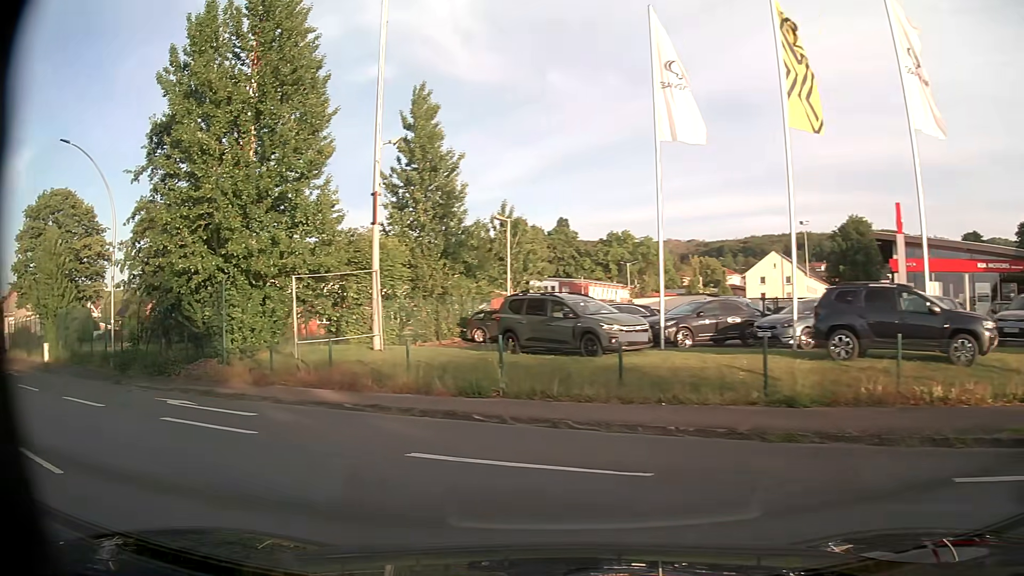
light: Day
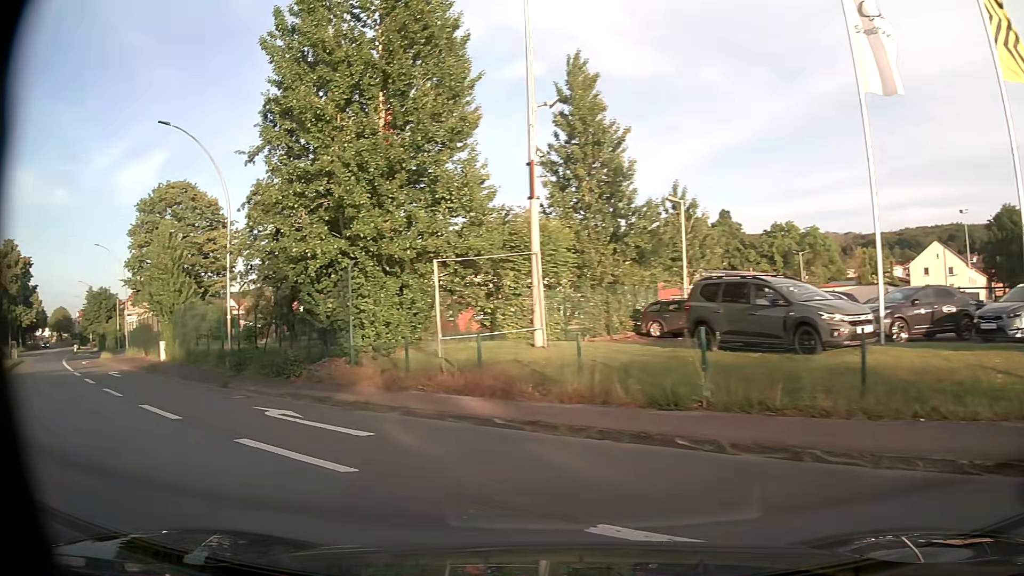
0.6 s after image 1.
(-0.5, +3.5) m; -14°
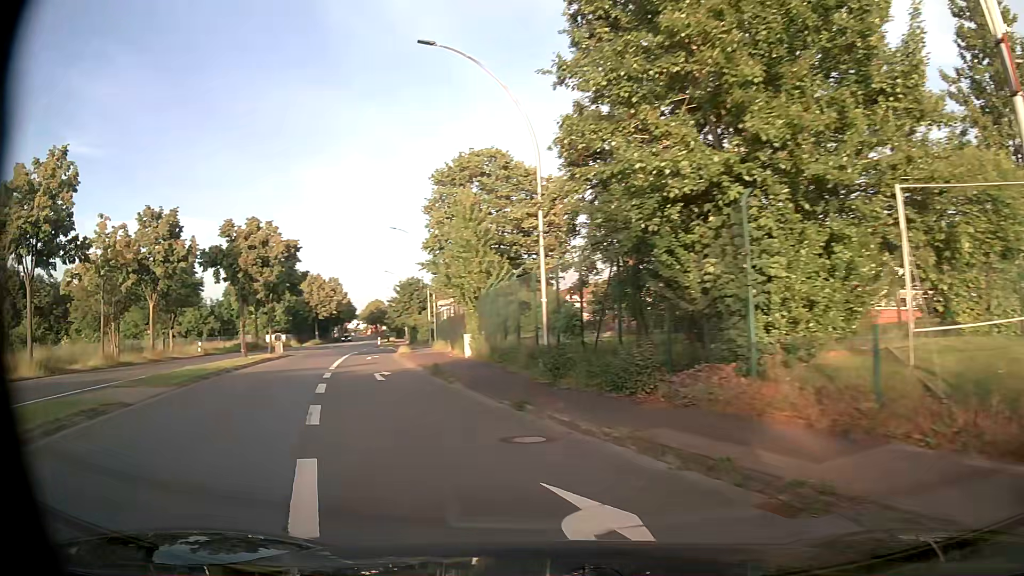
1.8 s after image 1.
(-2.3, +8.1) m; -29°
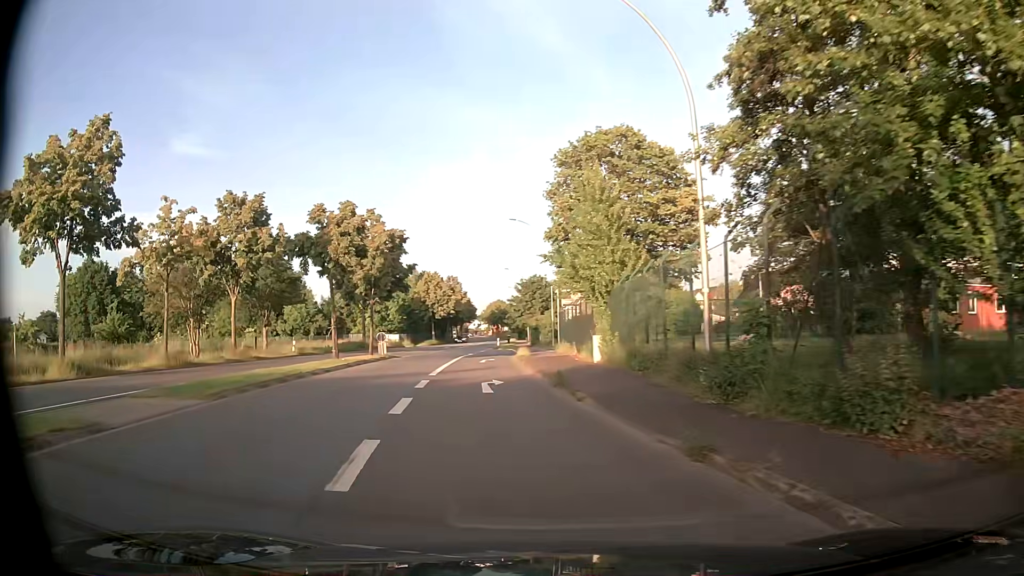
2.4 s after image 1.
(-0.6, +4.9) m; -11°
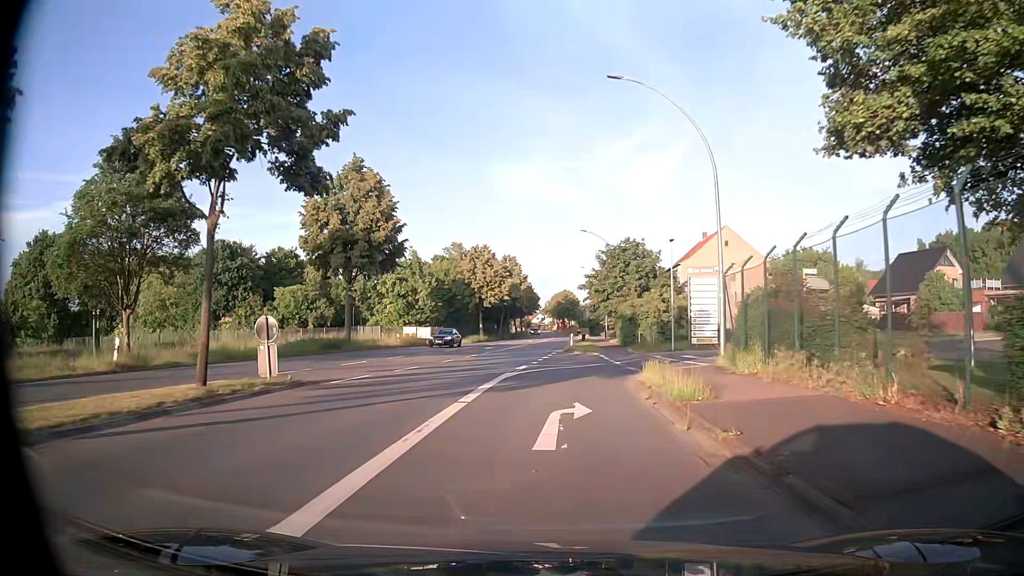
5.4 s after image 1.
(-2.7, +28.6) m; -6°
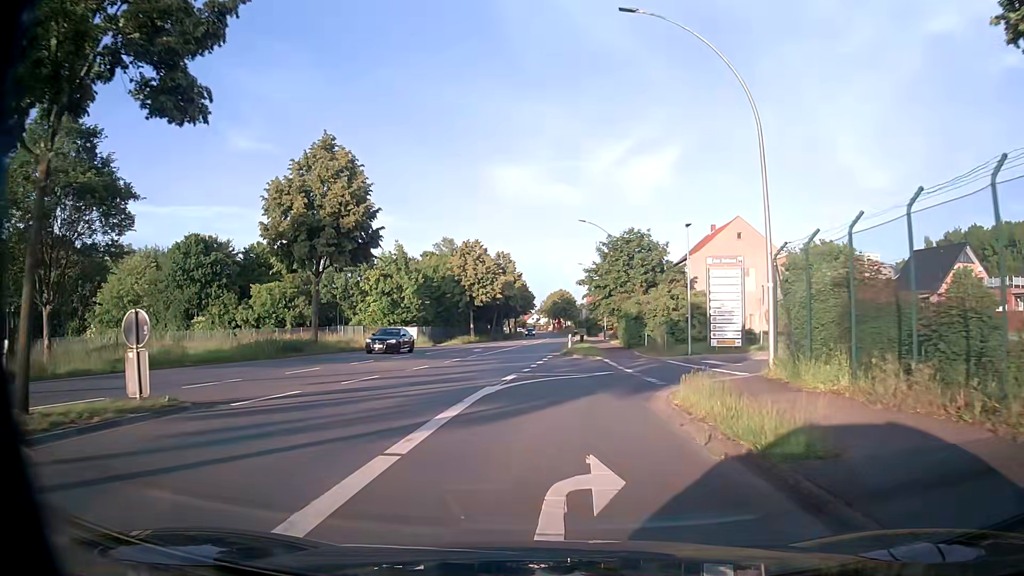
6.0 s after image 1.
(+0.1, +5.3) m; +1°
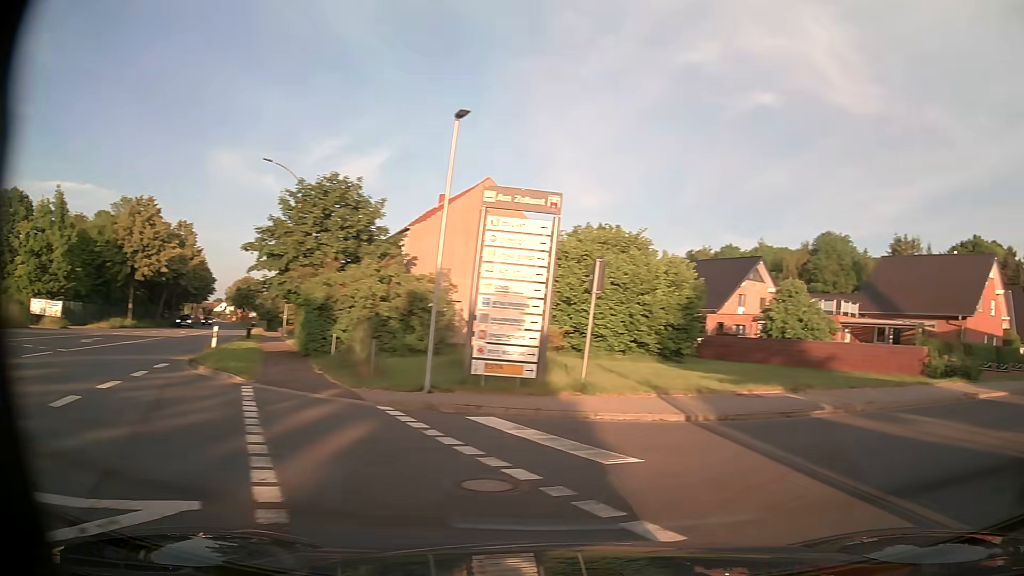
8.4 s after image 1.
(+1.3, +16.6) m; +25°
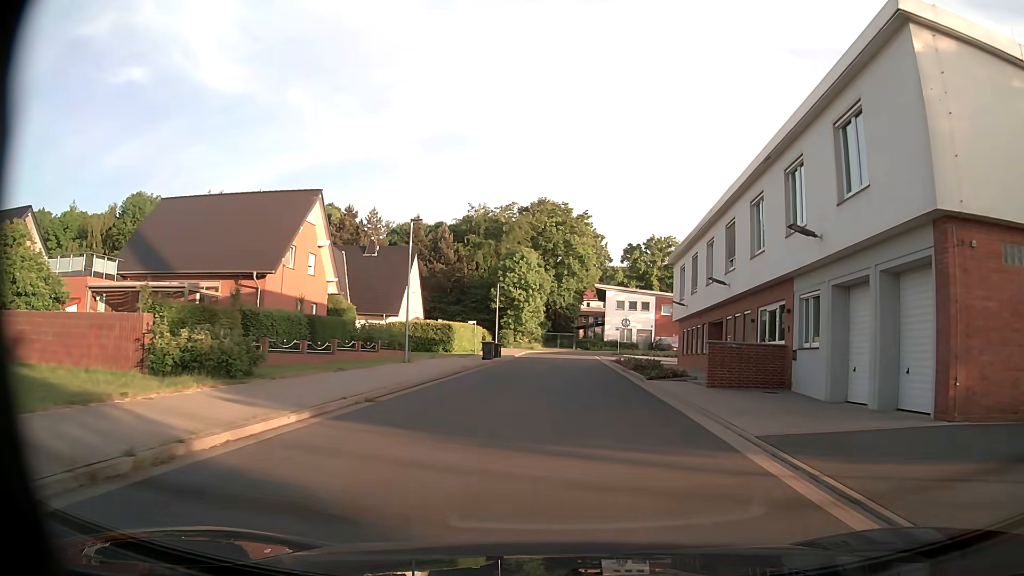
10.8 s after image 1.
(+9.9, +12.8) m; +58°
